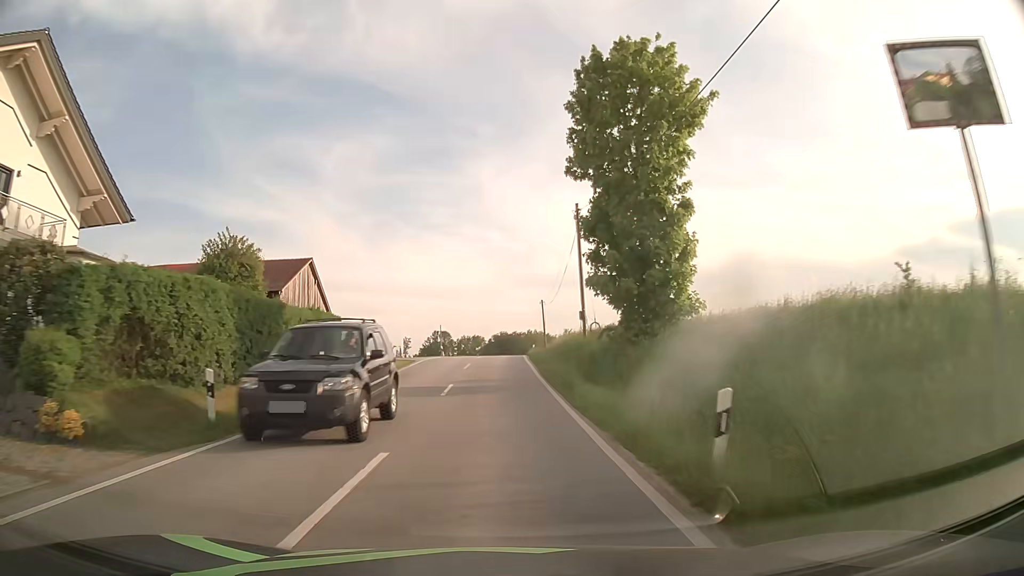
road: tertiary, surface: asphalt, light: Day
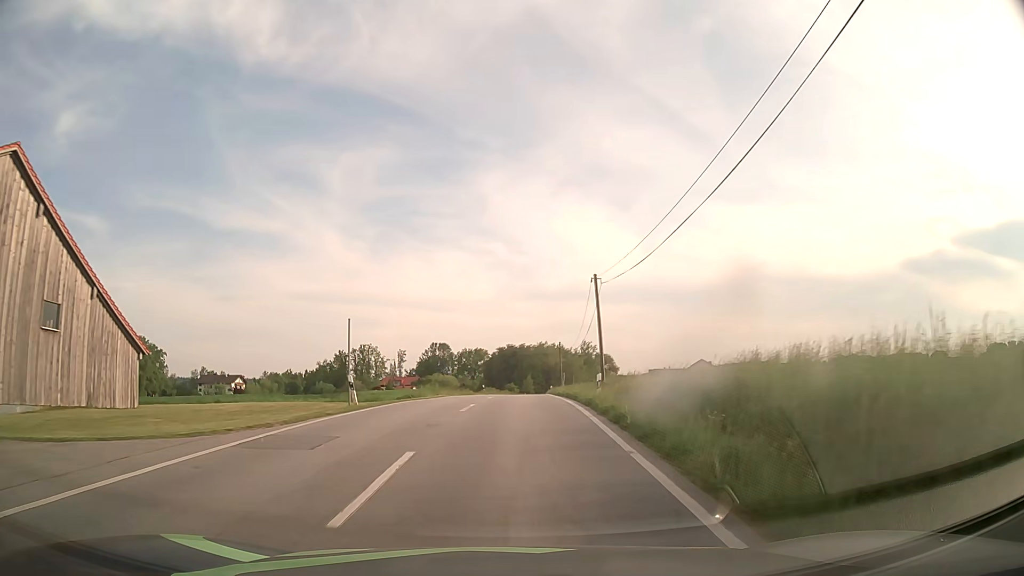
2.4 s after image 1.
(-0.5, +35.4) m; -1°
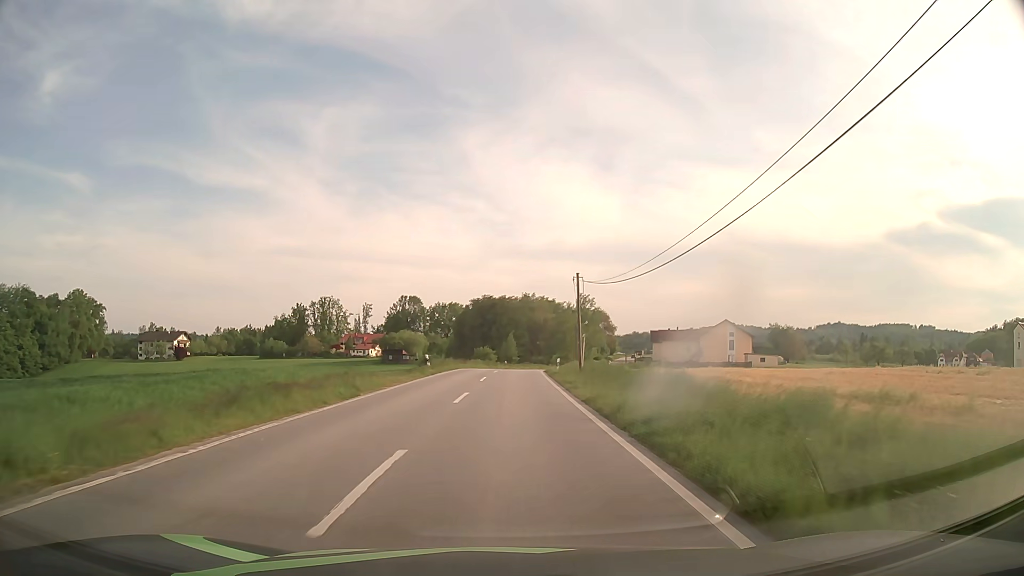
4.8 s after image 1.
(+0.7, +36.4) m; +2°
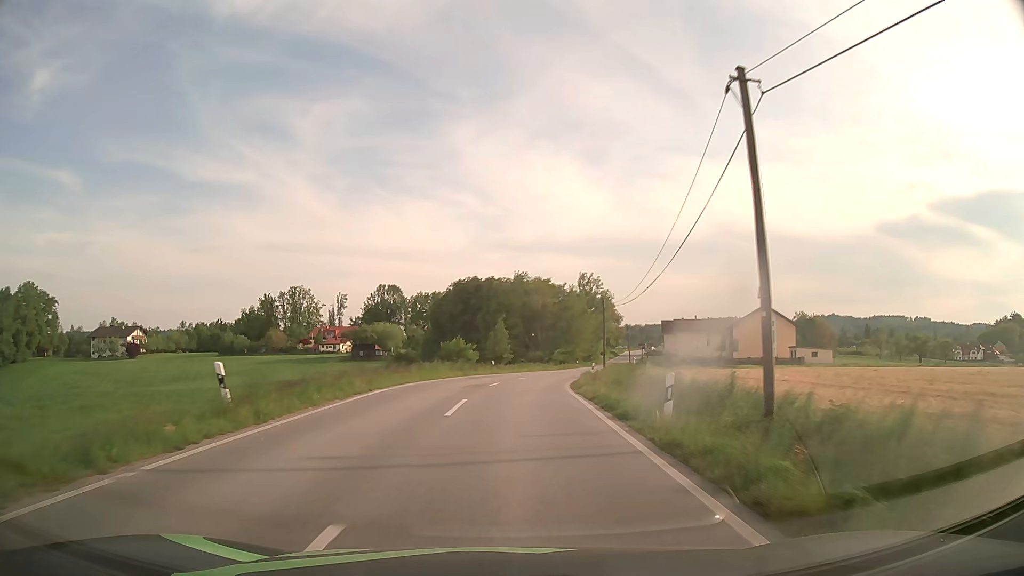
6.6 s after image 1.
(+0.1, +27.9) m; +1°
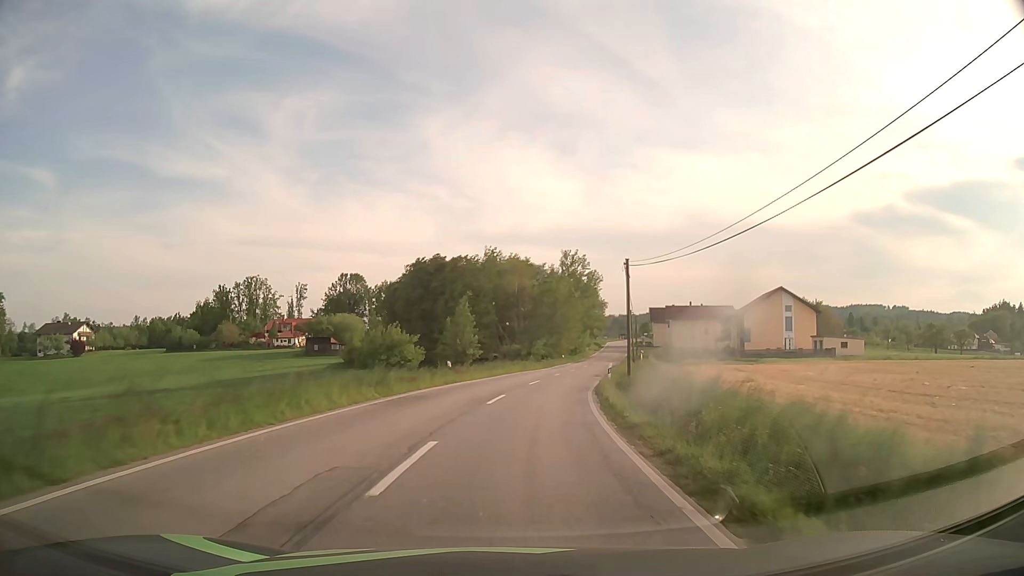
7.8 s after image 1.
(+0.3, +18.6) m; +2°
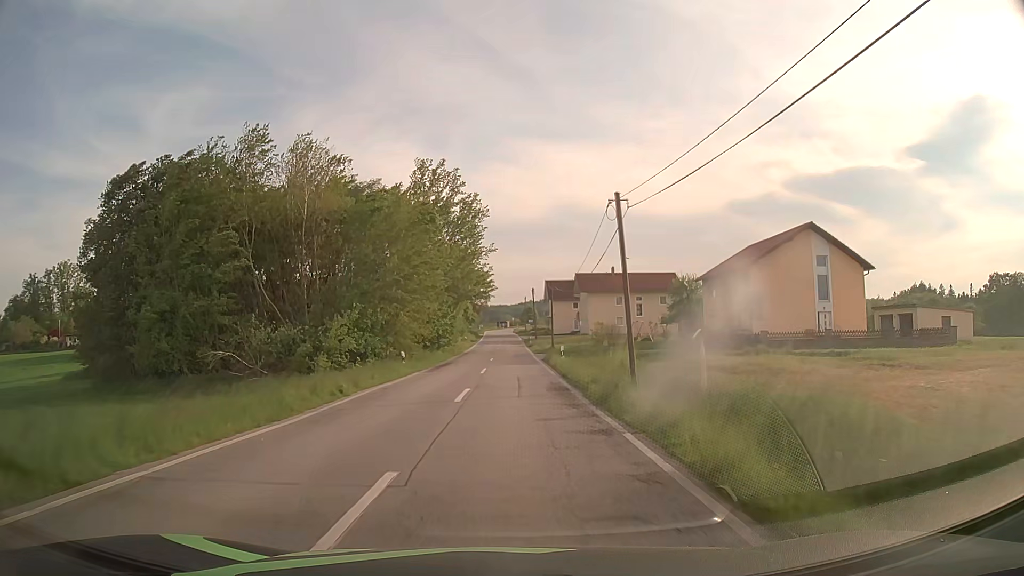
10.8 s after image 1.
(+4.9, +46.4) m; +11°
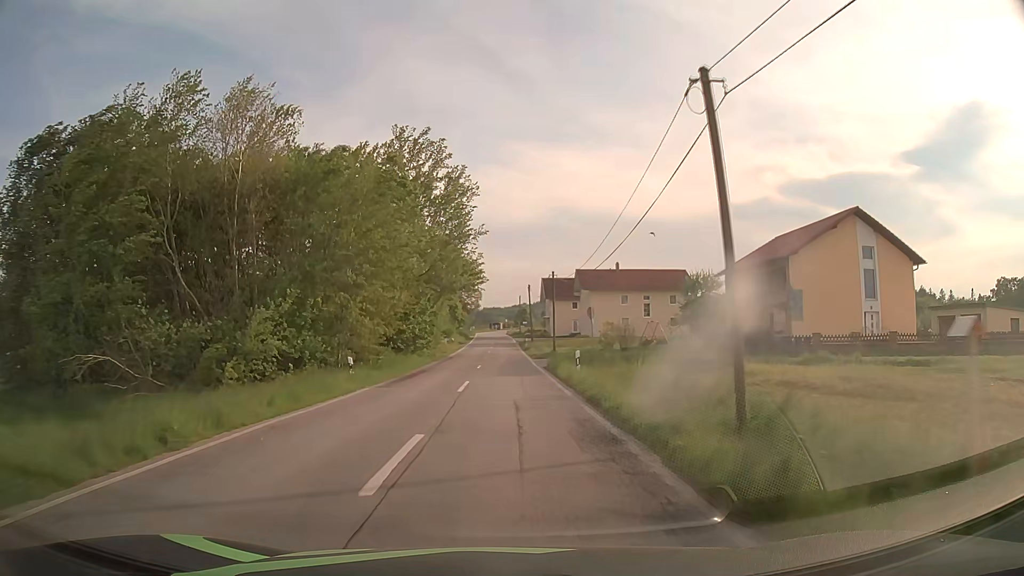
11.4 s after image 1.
(0.0, +9.3) m; +1°
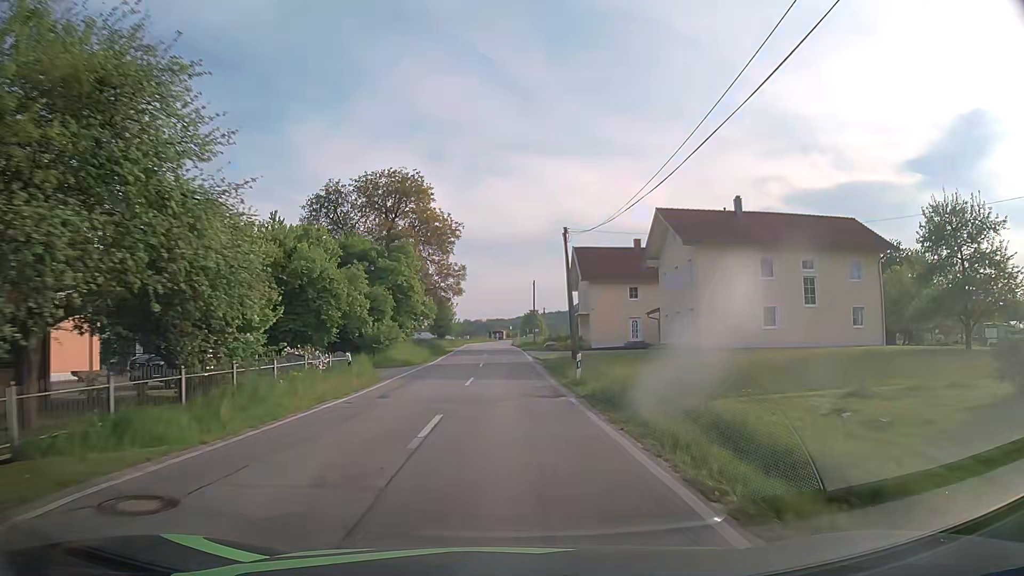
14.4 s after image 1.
(-0.1, +45.7) m; 0°
(0, +10) (0, +20) (0, +30) (0, +40) (-1, +50) (-1, +60) (-1, +70) (-1, +80) (-2, +90) (-1, +100) m
